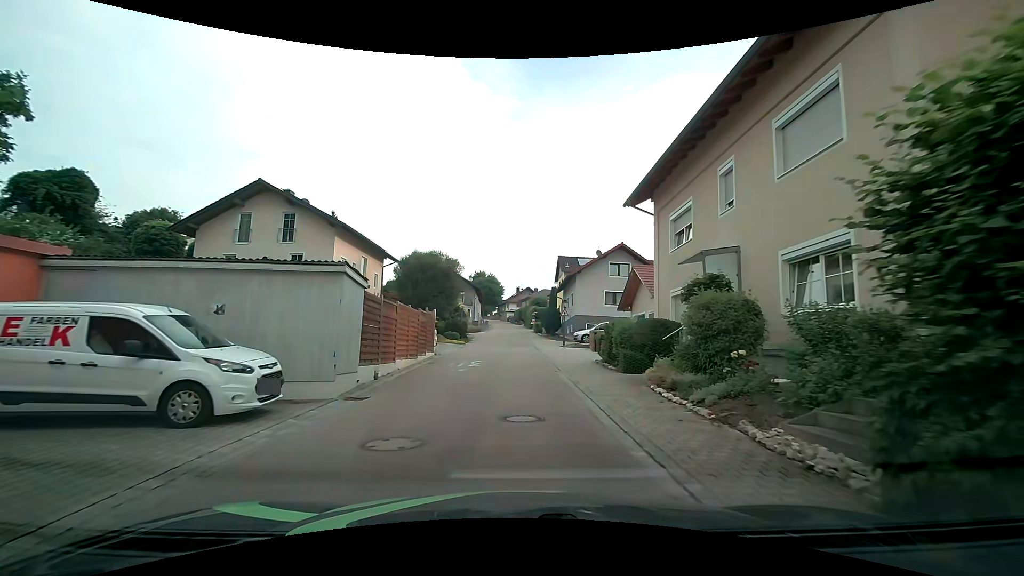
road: tertiary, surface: asphalt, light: Day
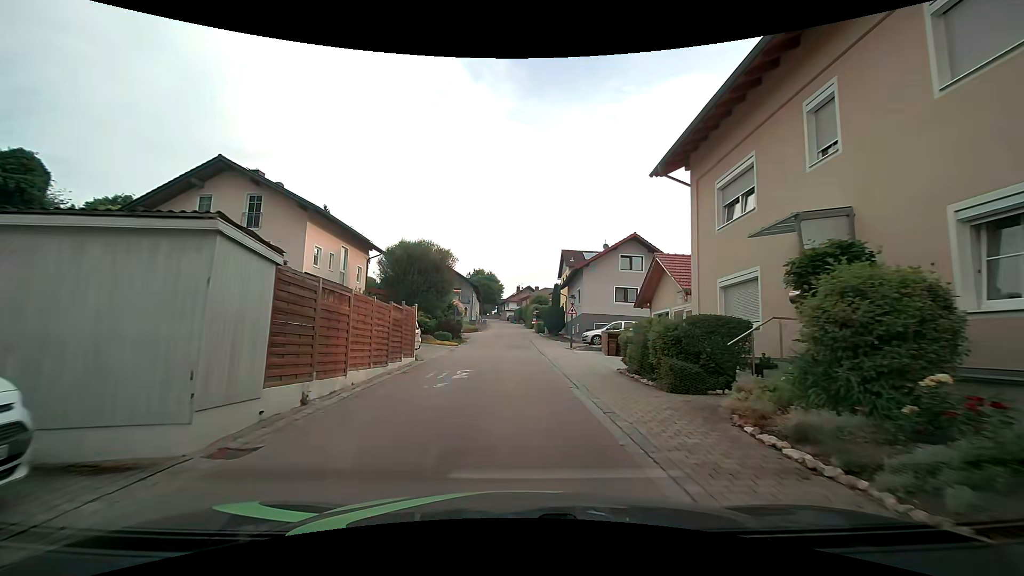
(-0.1, +4.4) m; -2°
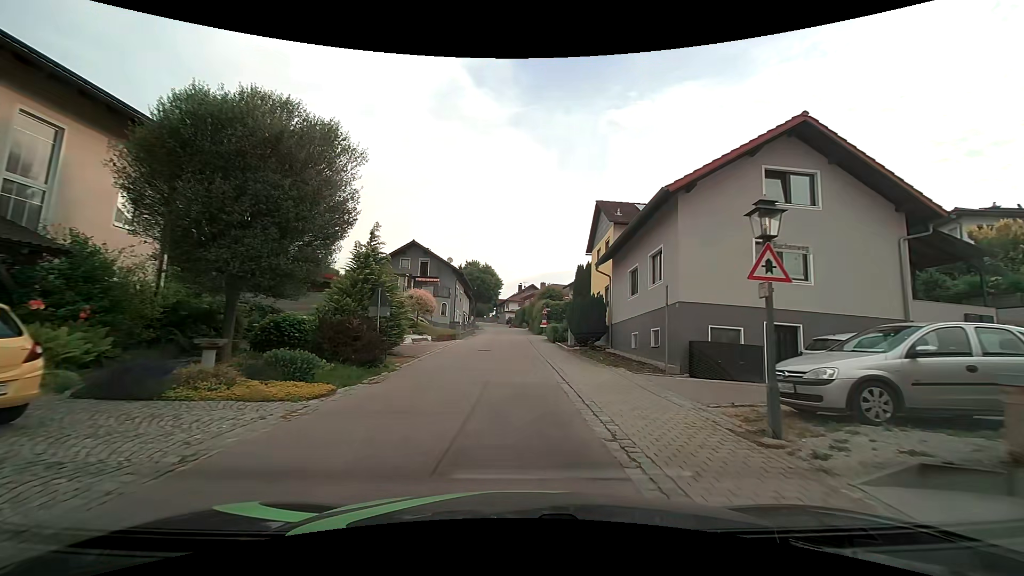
(+0.3, +22.2) m; +1°
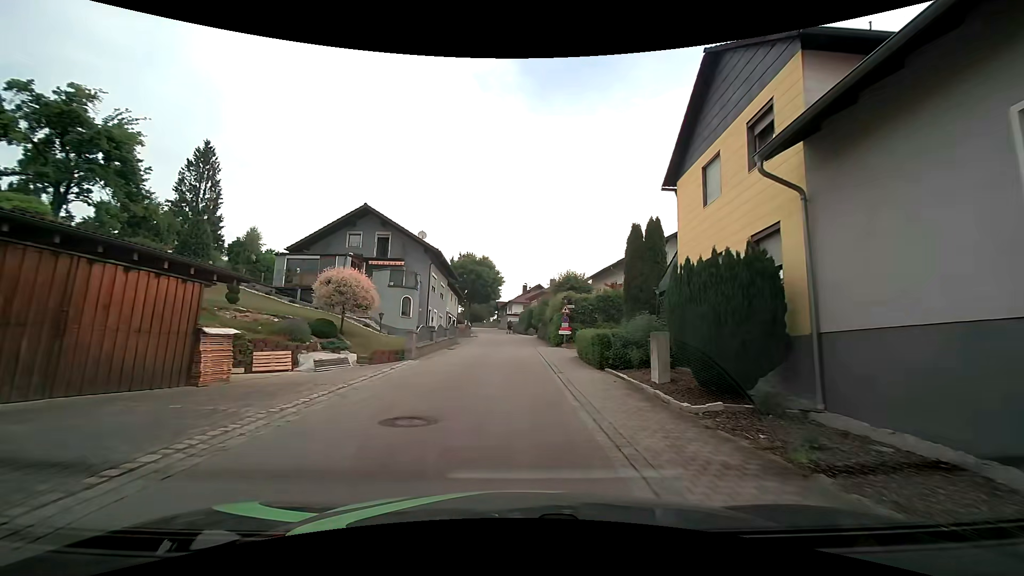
(-0.2, +17.7) m; -2°
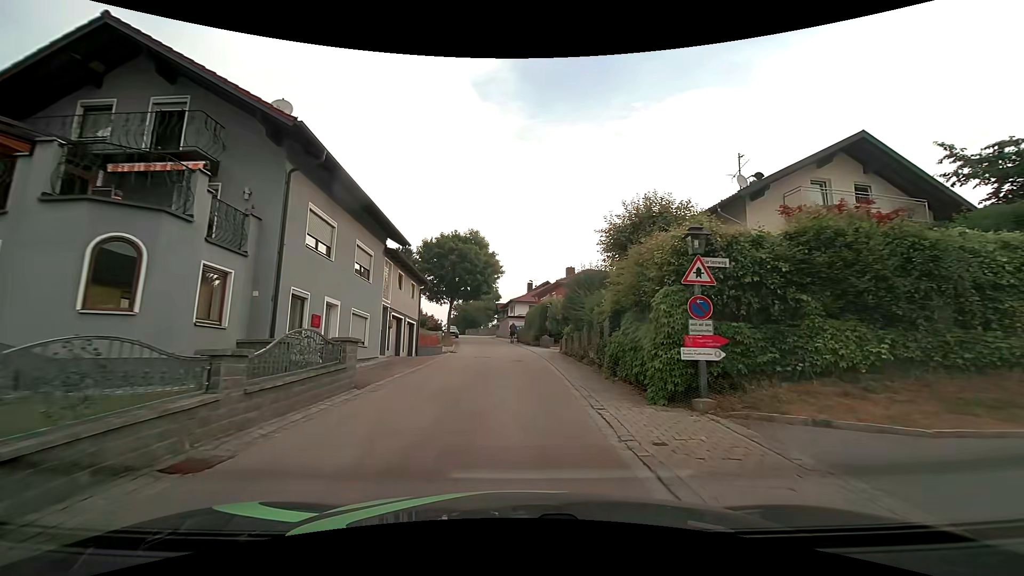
(0.0, +22.2) m; 0°
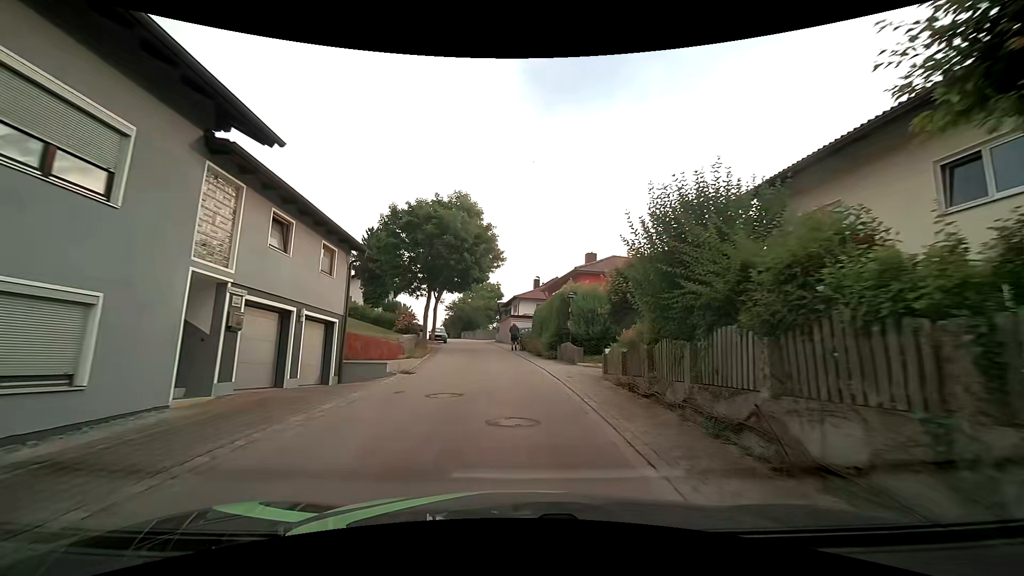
(0.0, +13.3) m; 0°
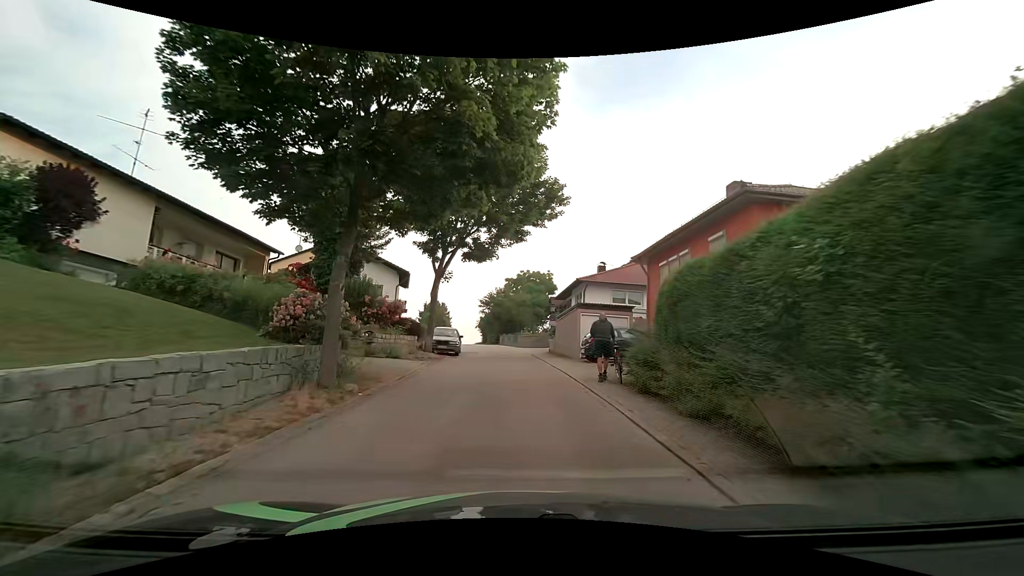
(-1.1, +22.3) m; -6°
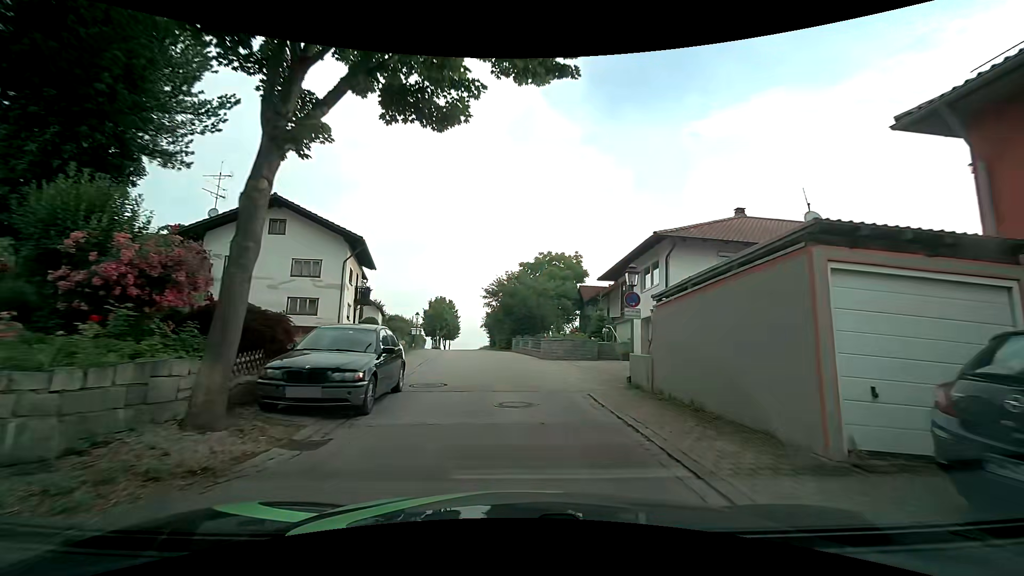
(-0.4, +17.8) m; -2°
(0, +10) (-1, +20) (-1, +30) (-3, +40) (-4, +50) (-5, +60) (-6, +70) (-8, +80) (-9, +89) (-11, +99) m
